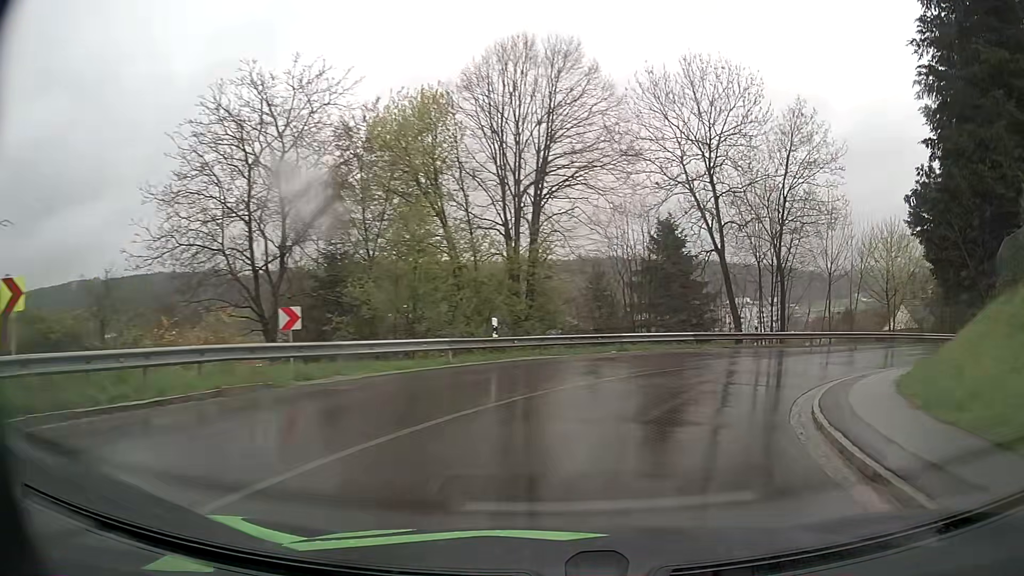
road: tertiary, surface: asphalt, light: Day
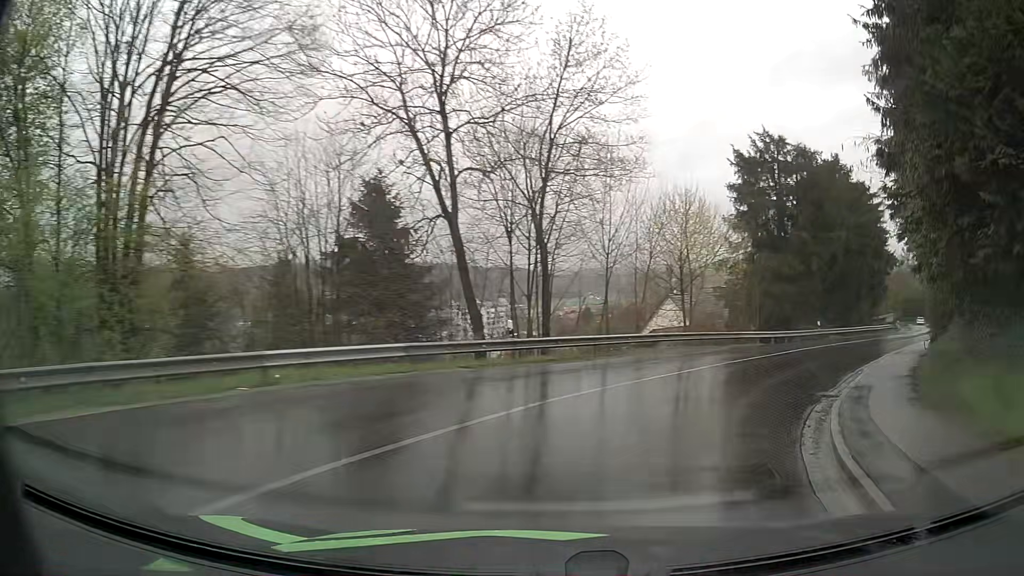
(+2.3, +11.5) m; +23°
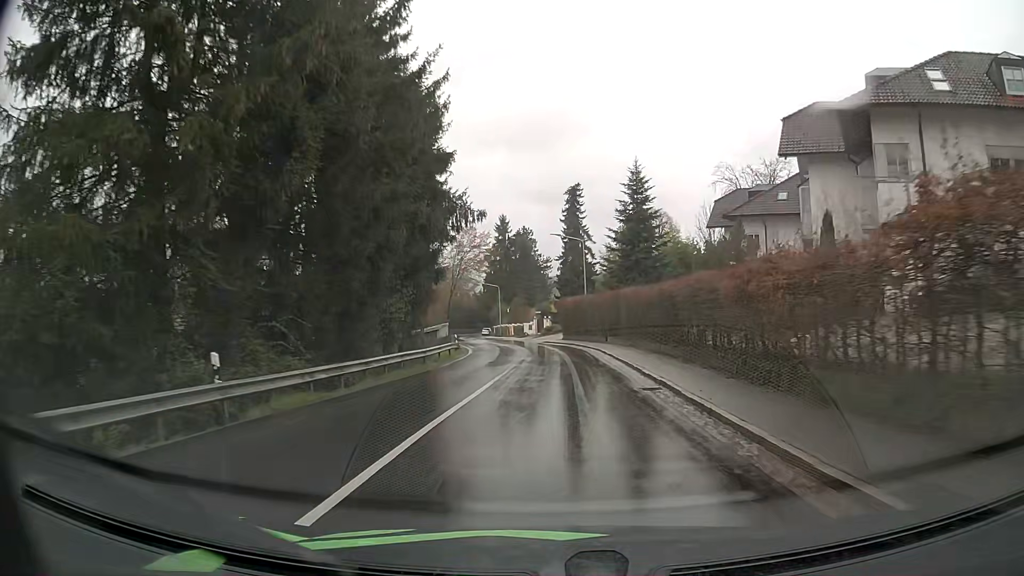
(+13.8, +29.2) m; +39°
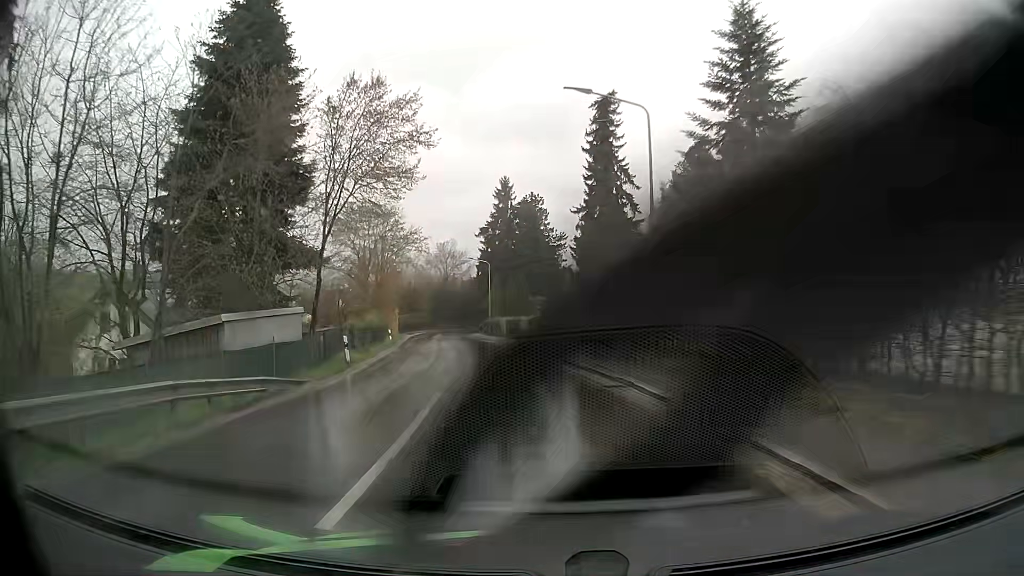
(+0.7, +30.2) m; 0°
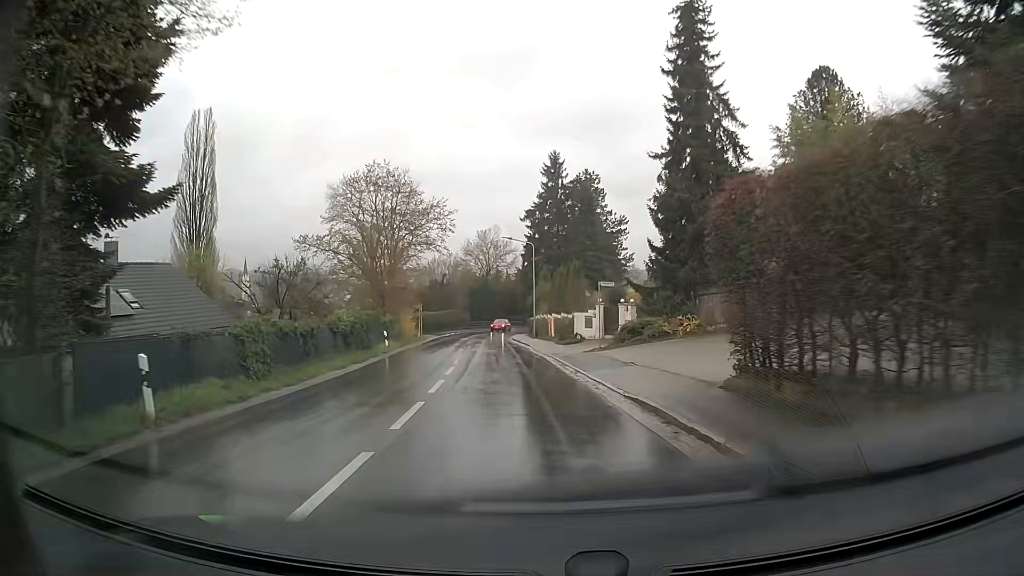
(-0.5, +15.0) m; -4°
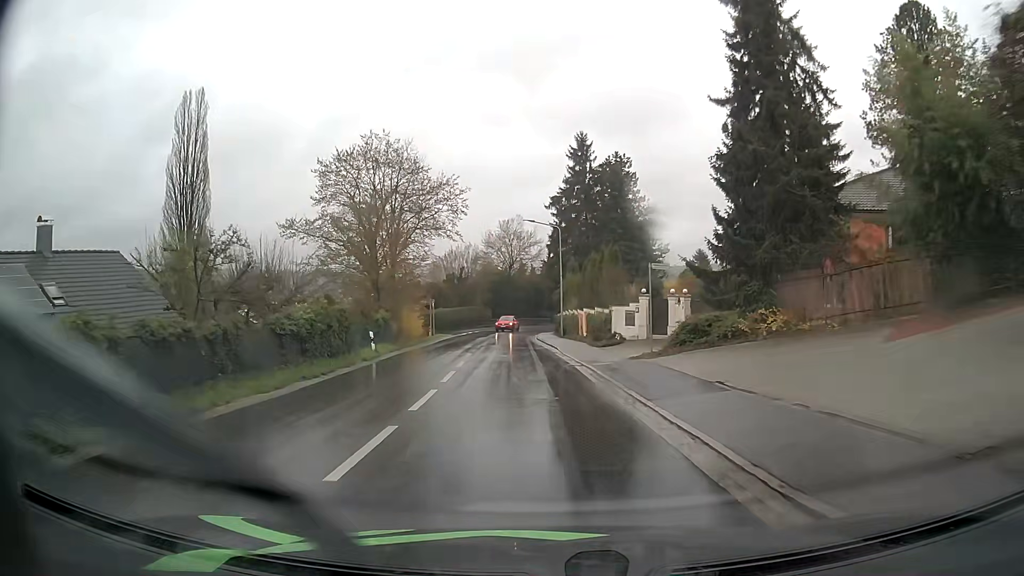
(-0.1, +7.5) m; -2°
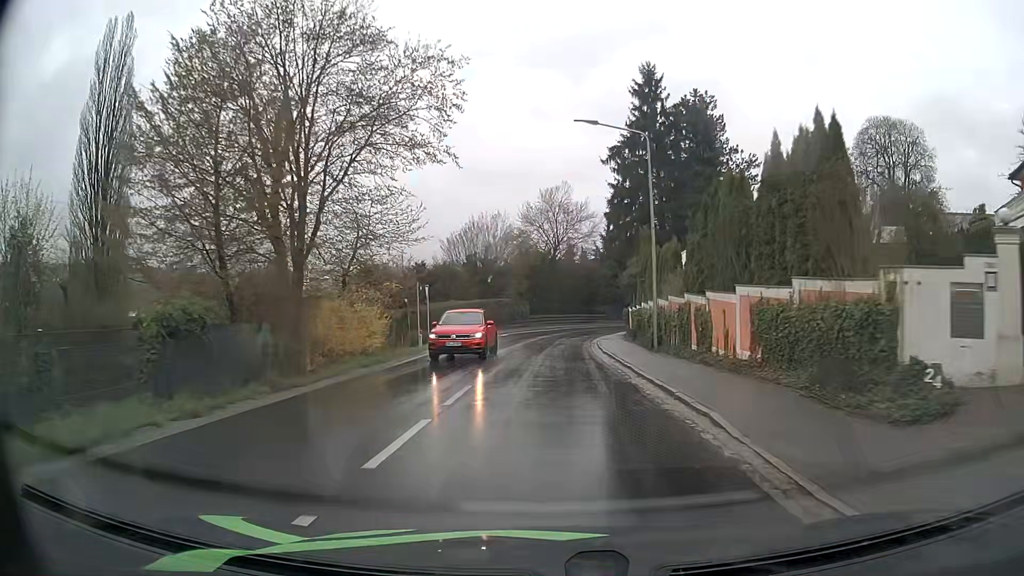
(-1.0, +21.9) m; -4°
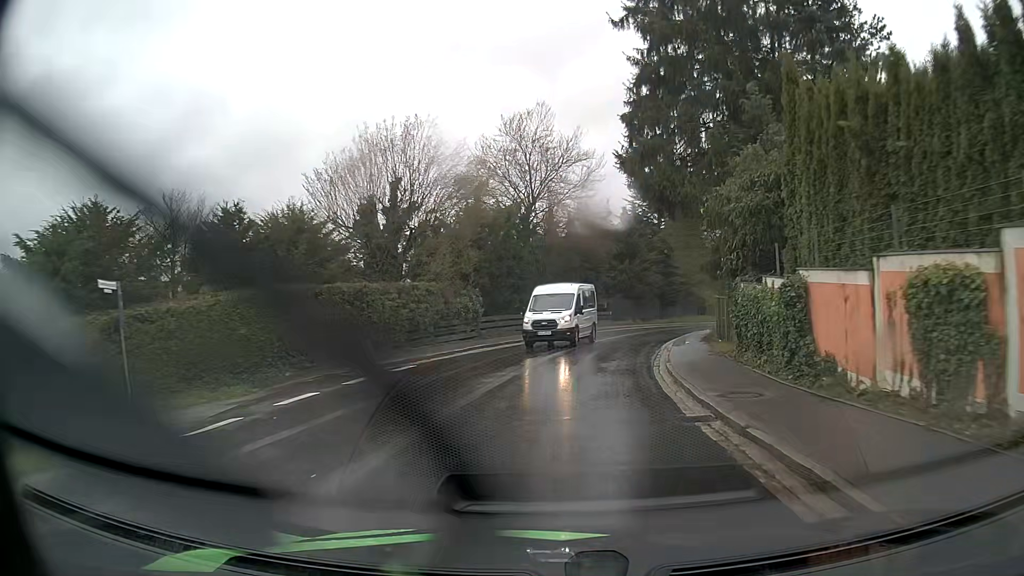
(0.0, +28.4) m; +2°
(0, +10) (+1, +20) (+3, +30) (+6, +39) (+10, +49) (+15, +57) (+20, +66) (+25, +75) (+30, +83) (+33, +93) m
